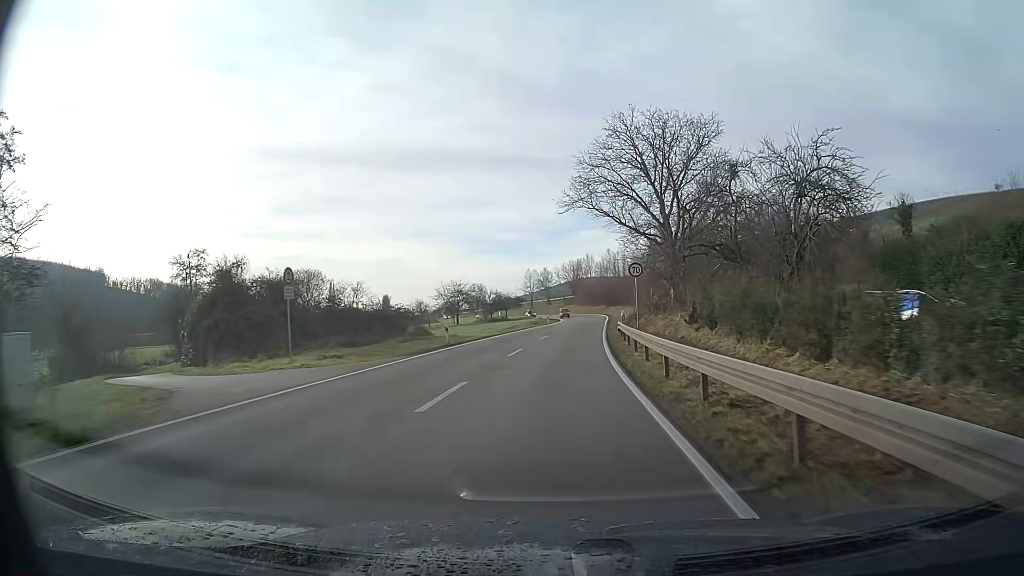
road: primary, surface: asphalt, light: Day
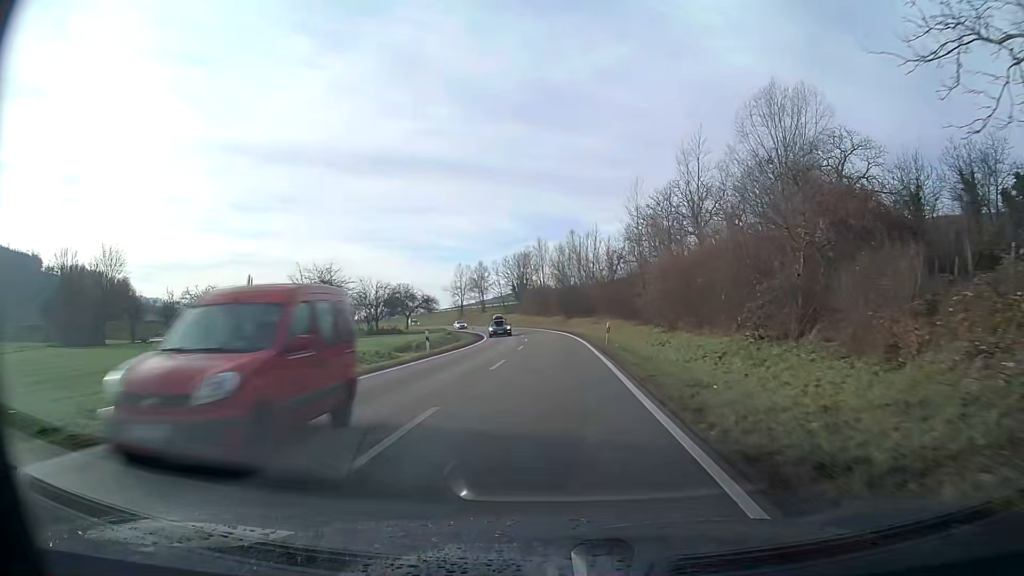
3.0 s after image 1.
(+2.1, +51.2) m; +4°
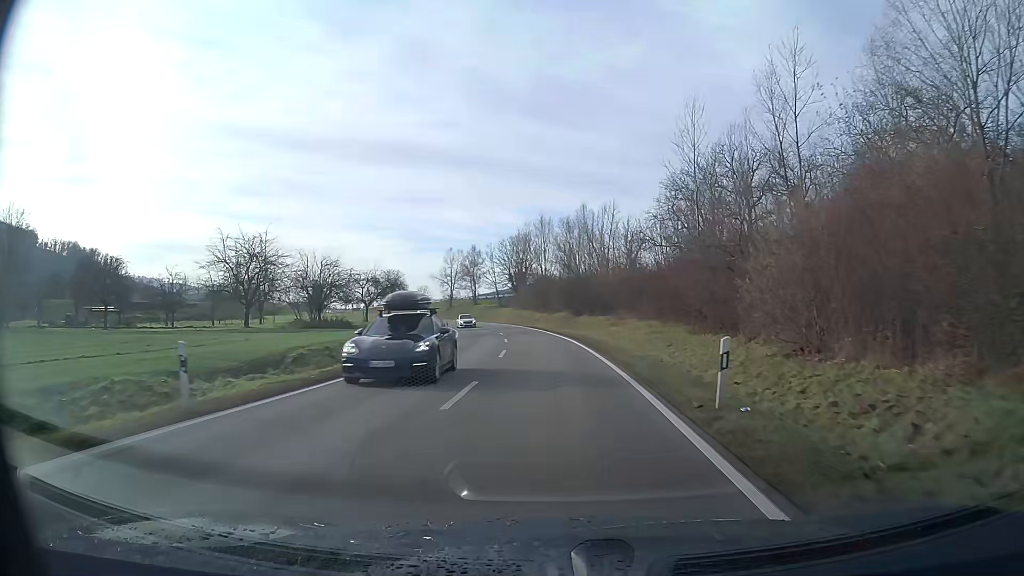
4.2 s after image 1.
(-0.1, +20.3) m; 0°
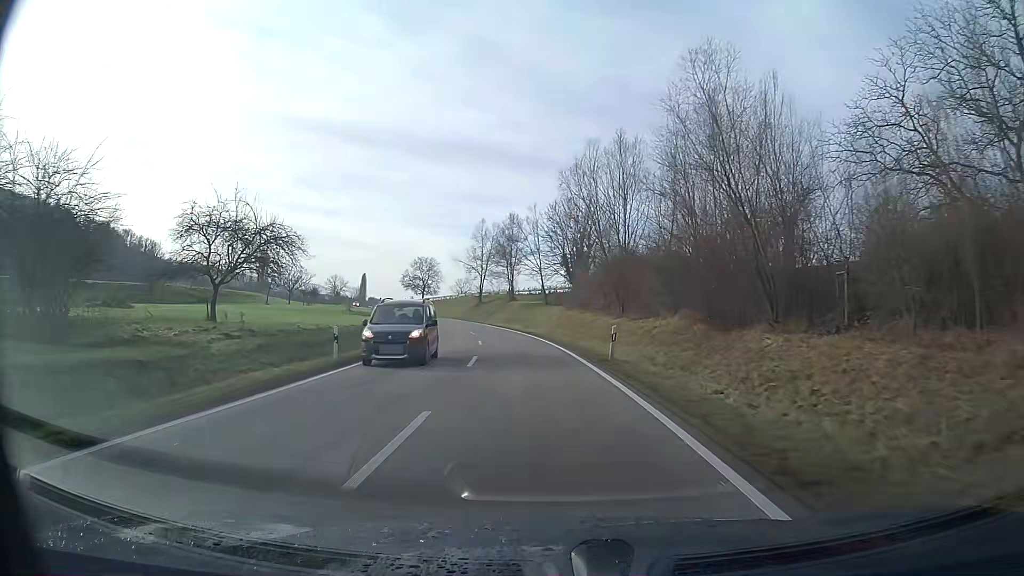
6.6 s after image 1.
(-1.7, +40.7) m; -6°
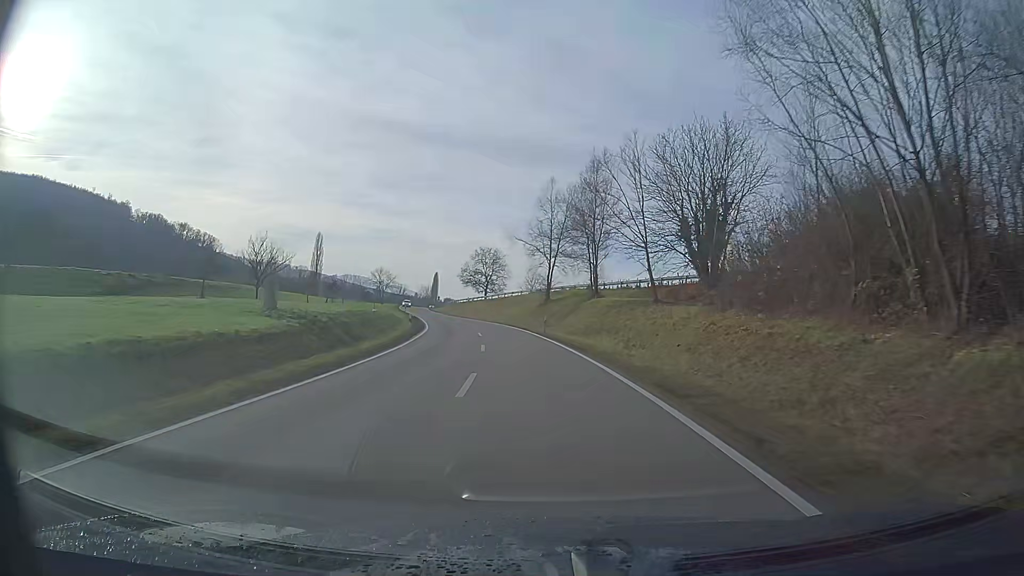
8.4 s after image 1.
(-1.8, +30.5) m; -7°
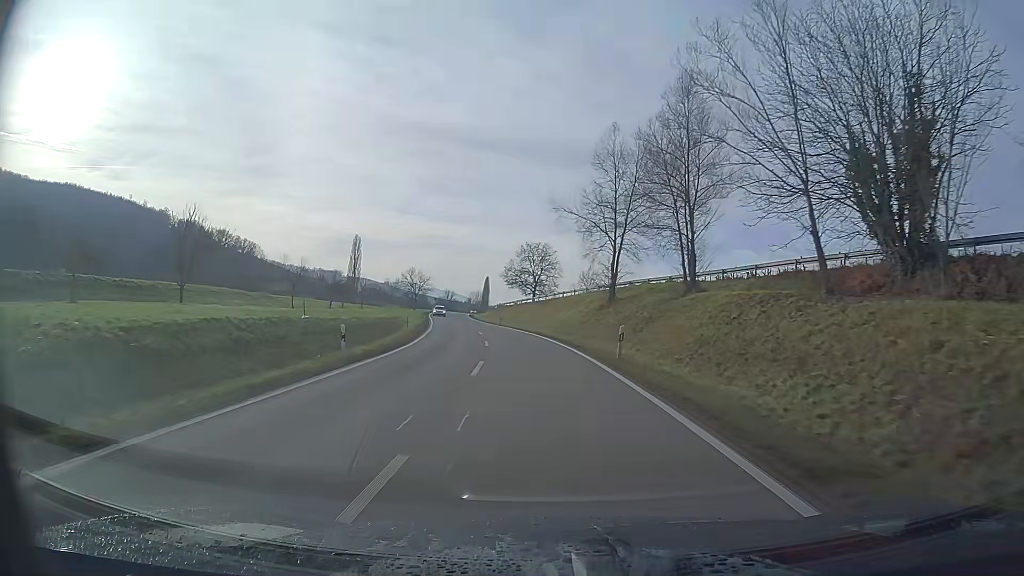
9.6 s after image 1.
(-0.8, +20.4) m; -4°
(0, +10) (-1, +20) (-2, +30) (-3, +40) (-4, +50) (-6, +60) (-7, +70) (-9, +79) (-10, +89) (-12, +99) m
